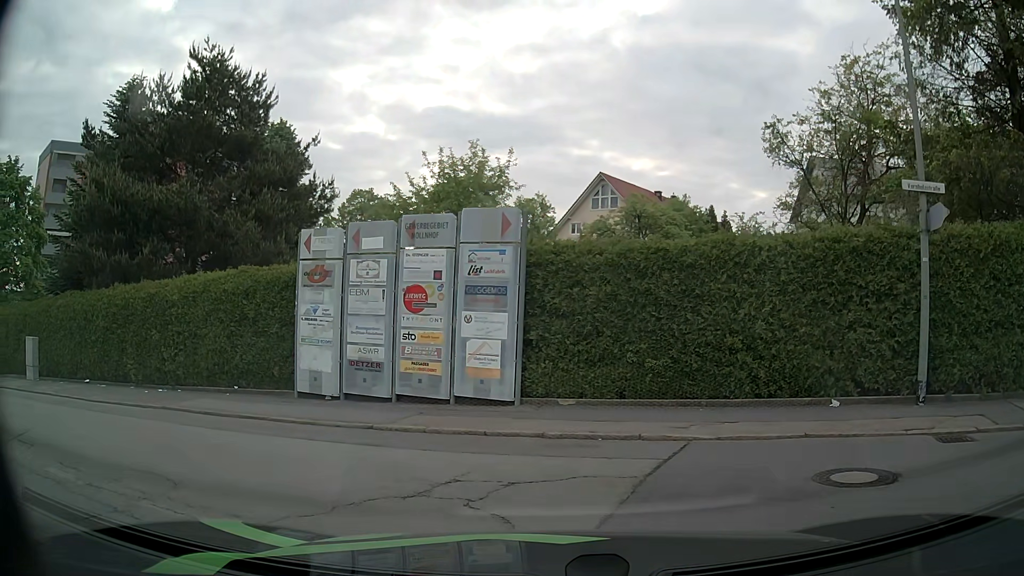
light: Day
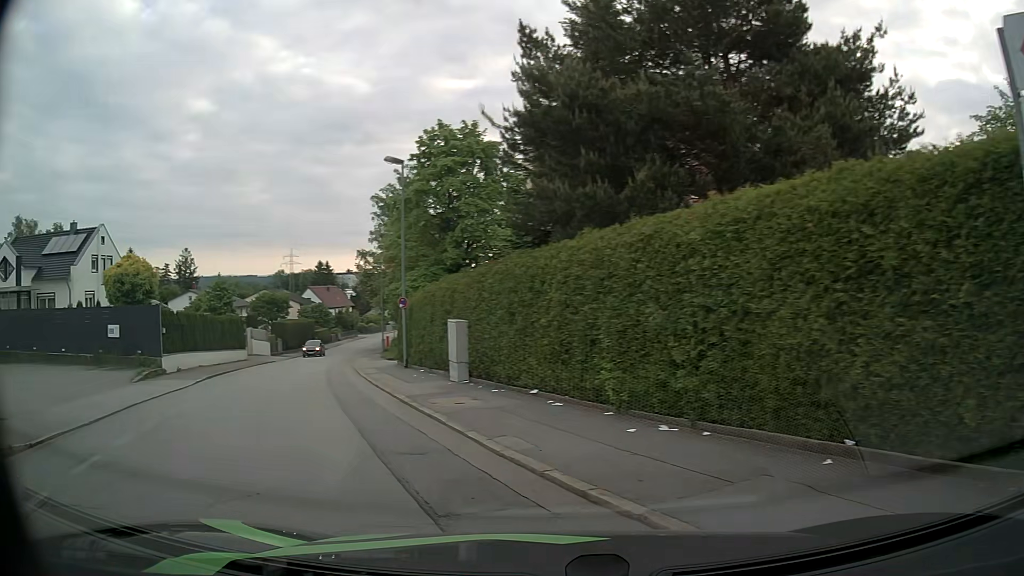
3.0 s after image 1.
(-2.8, +8.7) m; -44°
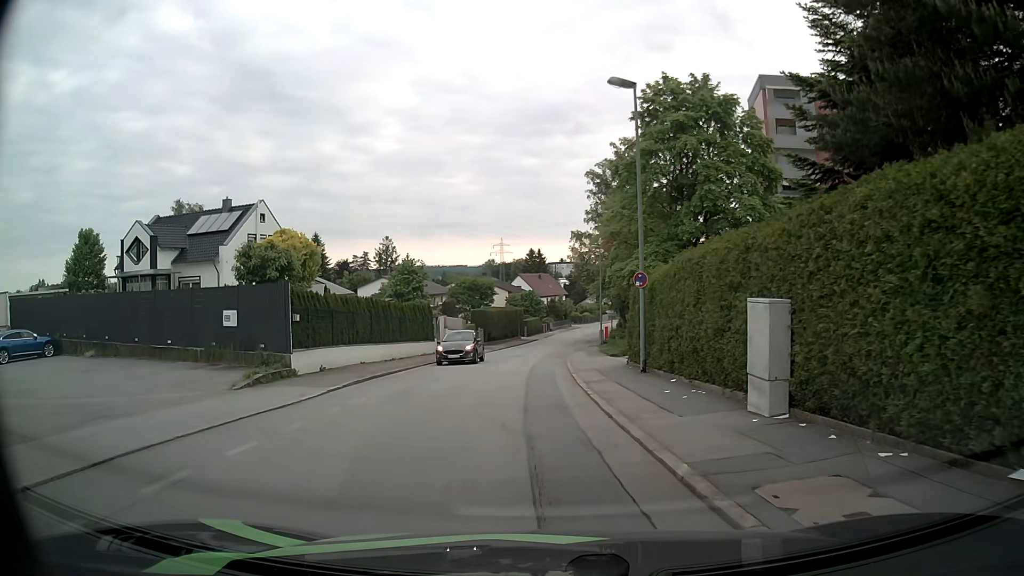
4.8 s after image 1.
(-1.8, +7.6) m; -20°
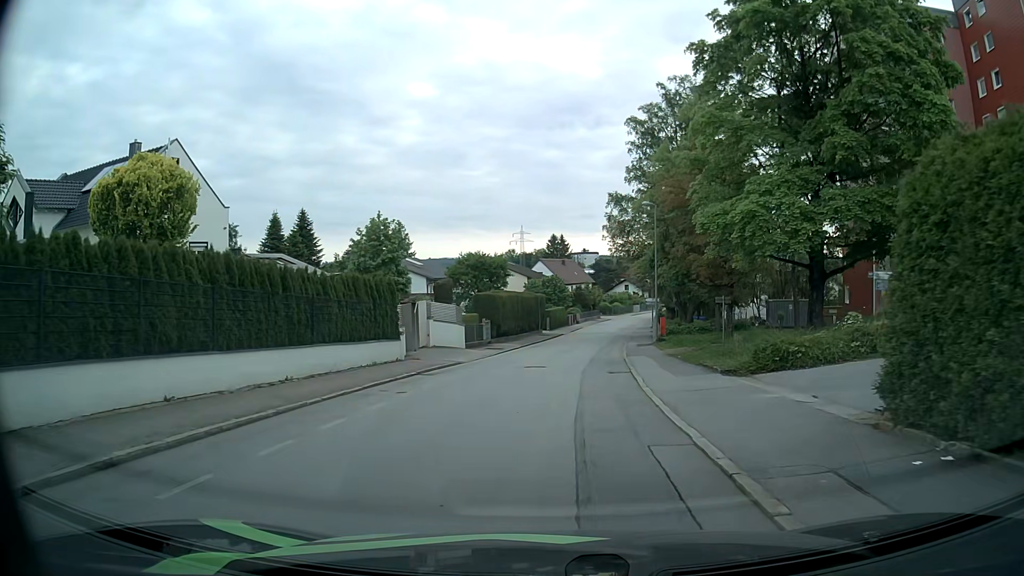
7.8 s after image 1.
(-0.4, +16.5) m; -1°
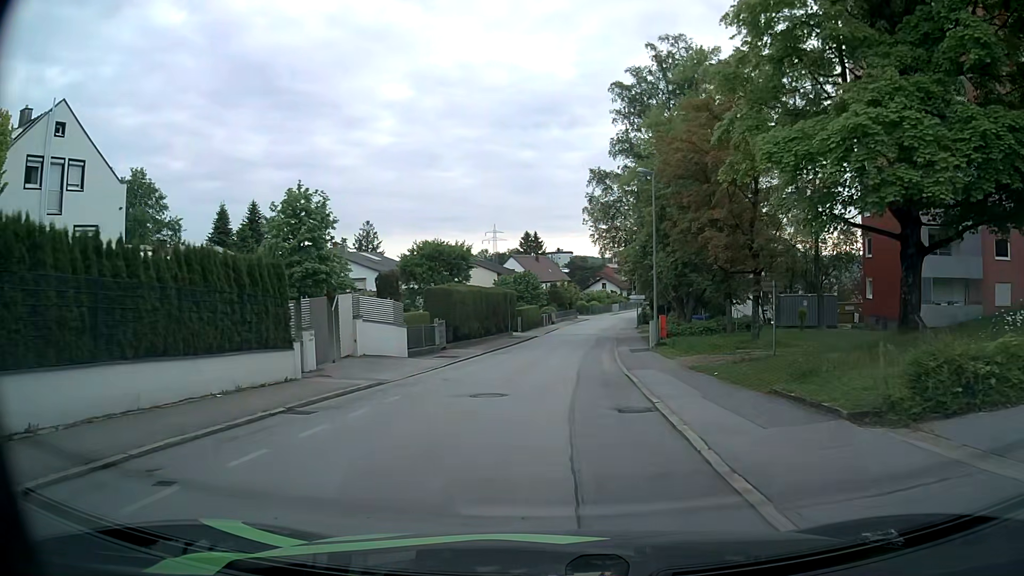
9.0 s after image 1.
(+0.1, +8.5) m; +2°
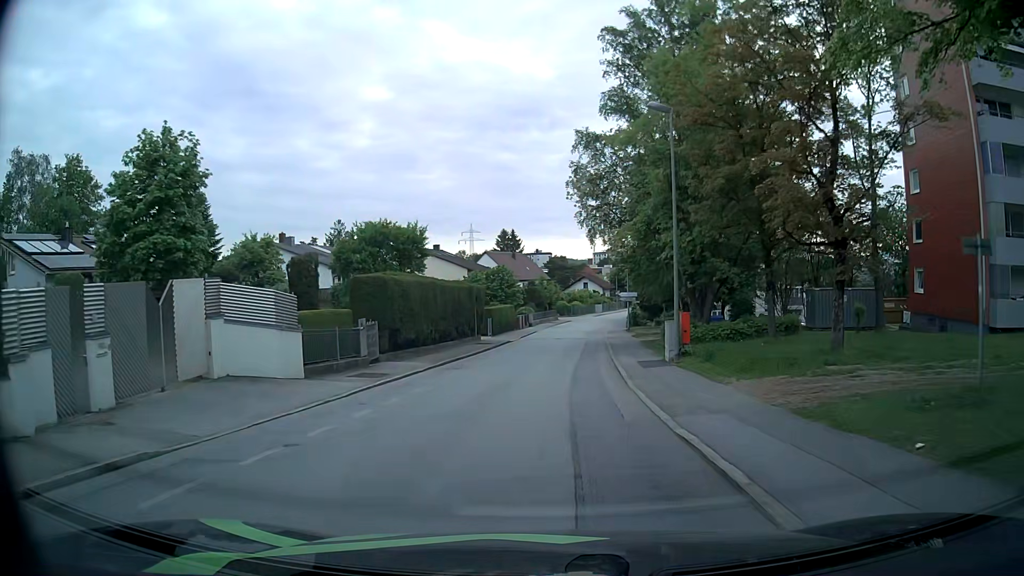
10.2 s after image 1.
(+0.2, +9.7) m; +2°
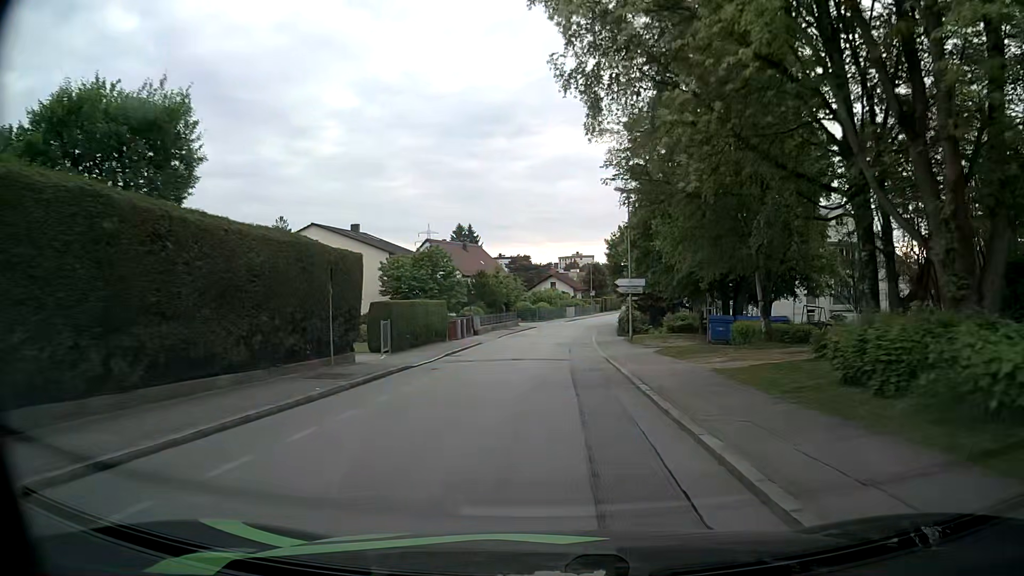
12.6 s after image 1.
(+0.6, +22.9) m; +3°
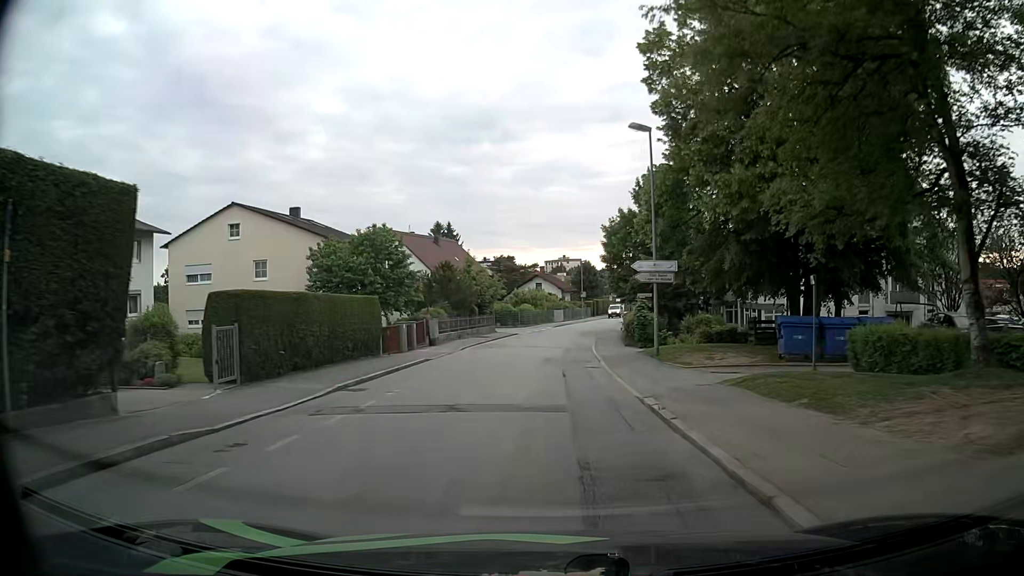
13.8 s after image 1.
(+0.1, +12.5) m; +1°
(0, +10) (0, +20) (+1, +30) (+1, +40) (+2, +50) (+4, +60) (+5, +70) (+8, +79) (+10, +89) (+13, +99) m
